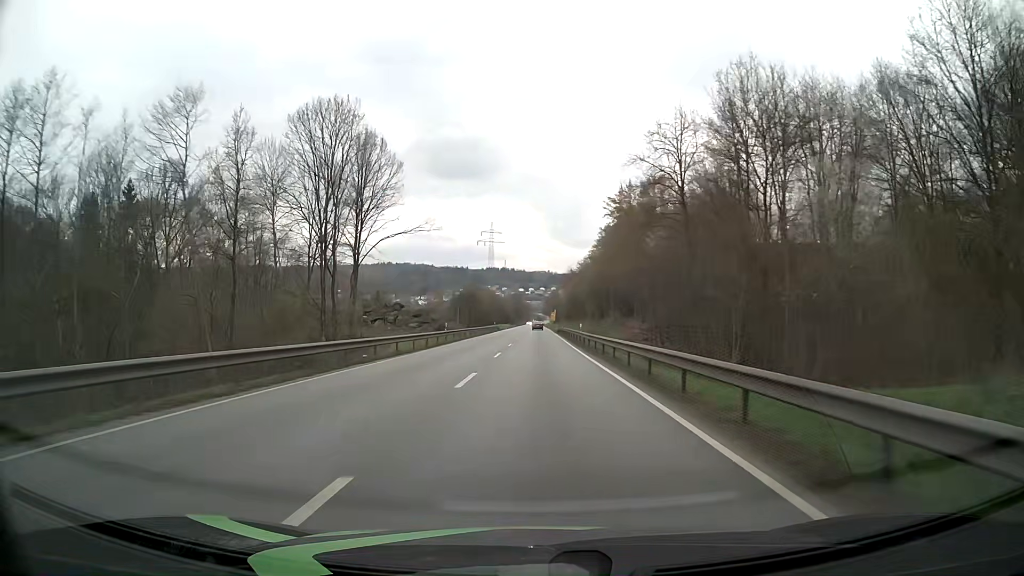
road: primary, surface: asphalt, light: Day
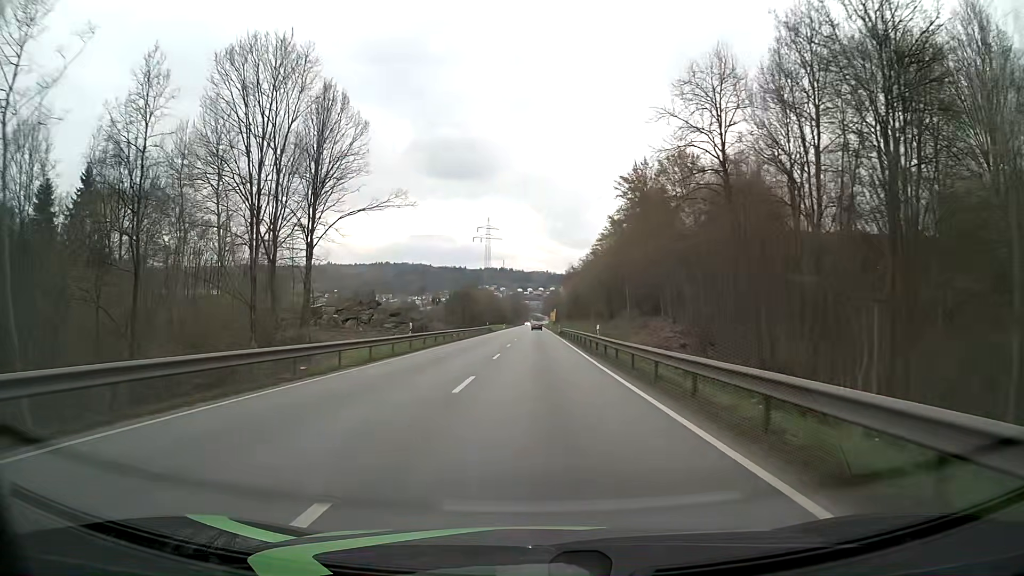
(0.0, +12.8) m; 0°
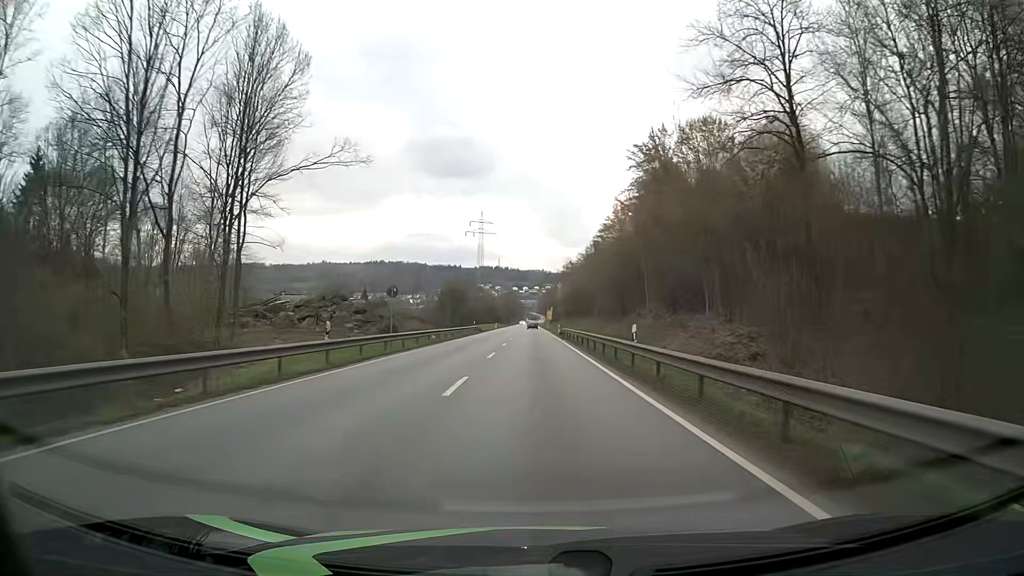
(+0.1, +12.9) m; +1°
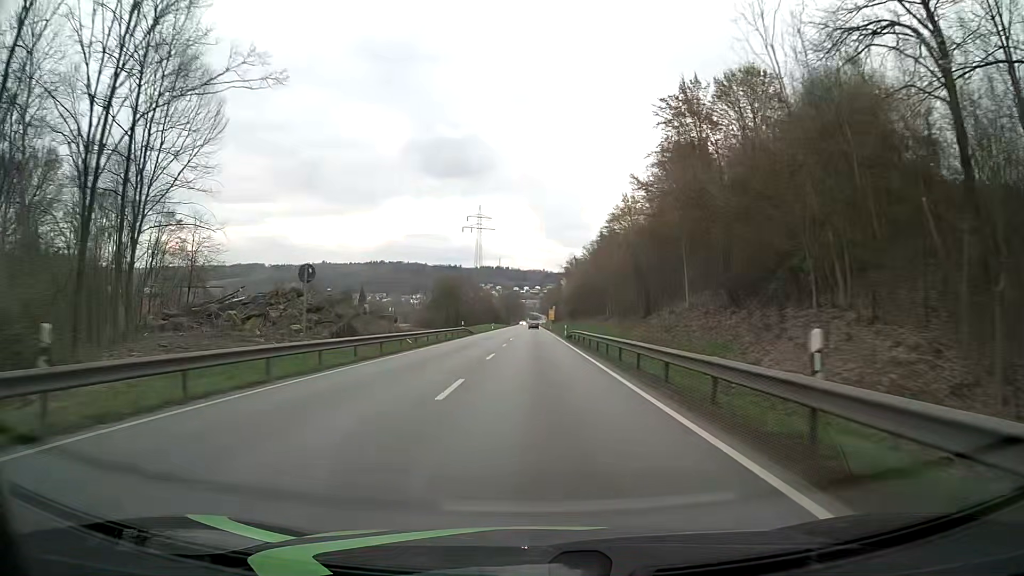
(0.0, +12.9) m; 0°
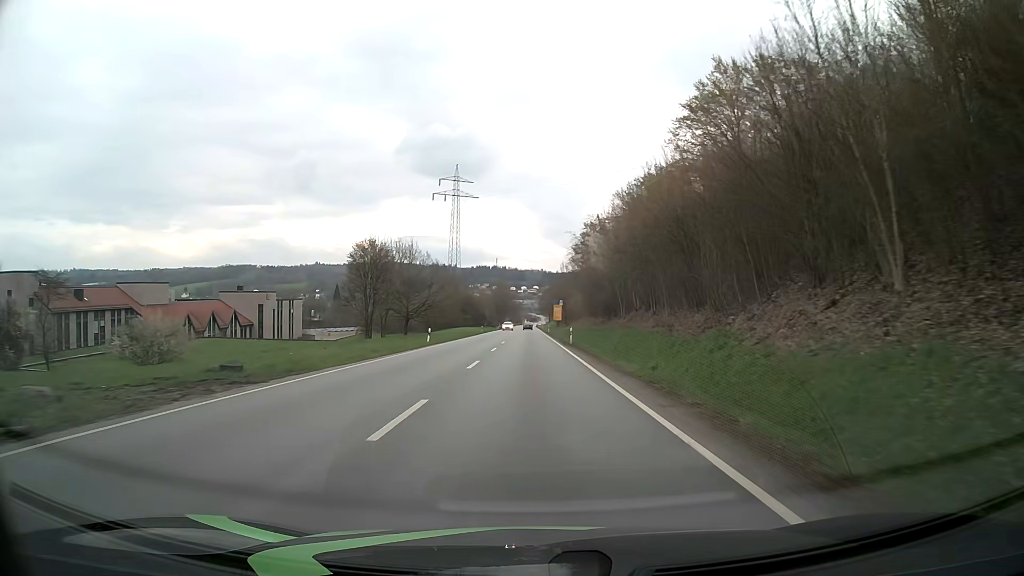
(+0.3, +64.0) m; 0°
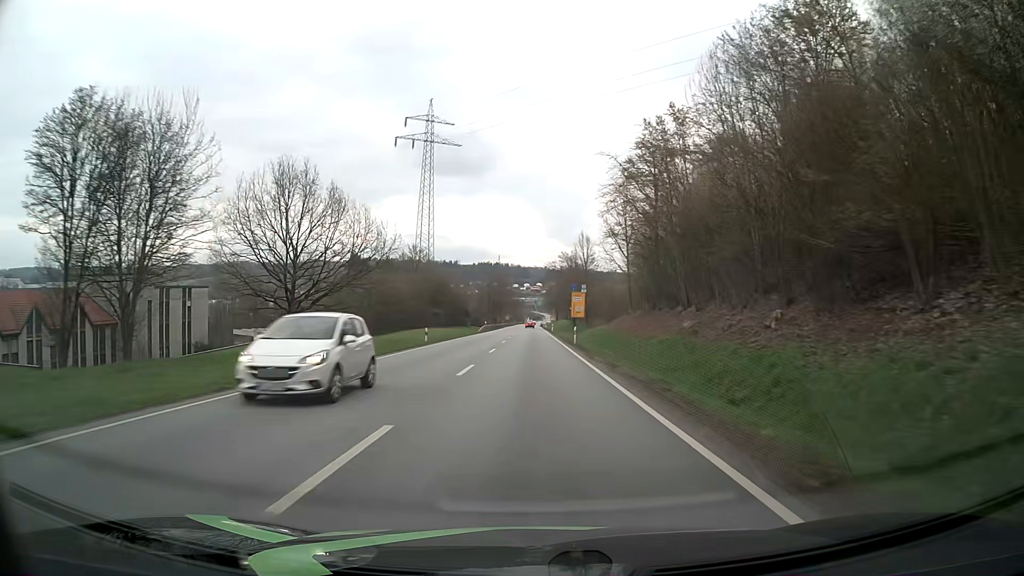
(-0.2, +51.1) m; 0°
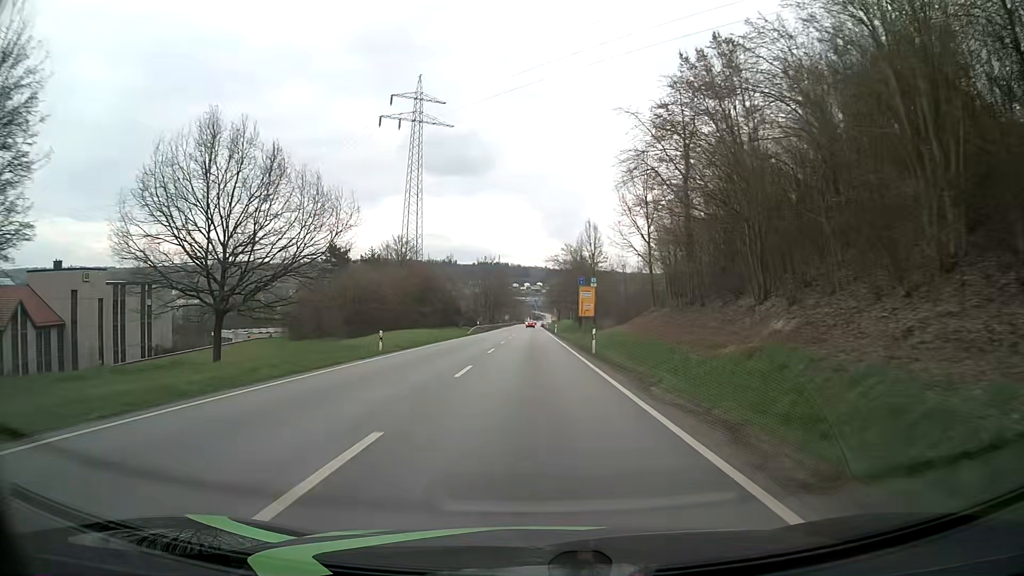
(0.0, +12.7) m; 0°
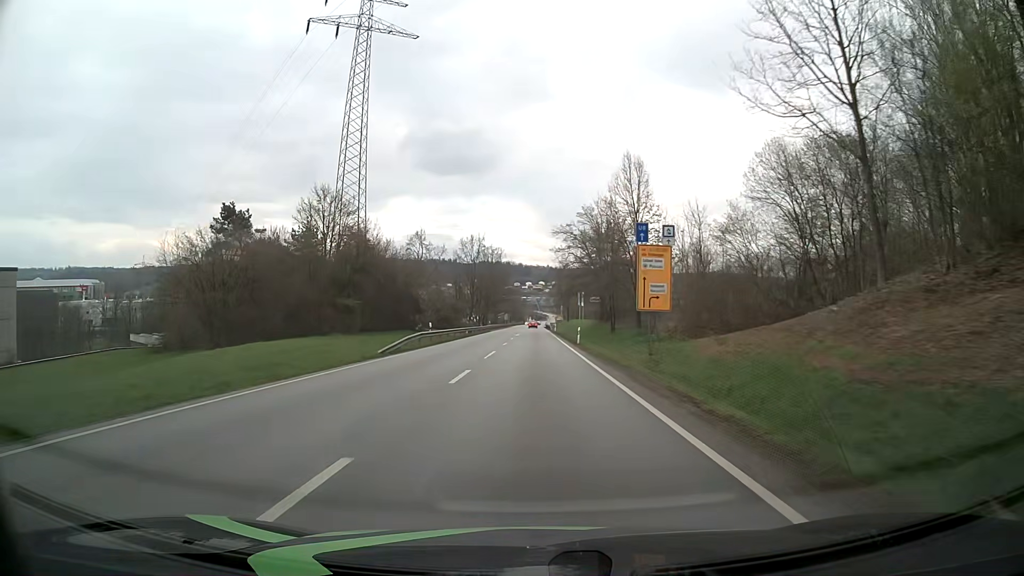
(0.0, +37.4) m; 0°
(0, +10) (0, +20) (0, +30) (0, +40) (0, +50) (0, +60) (0, +70) (0, +80) (0, +90) (0, +100) m
